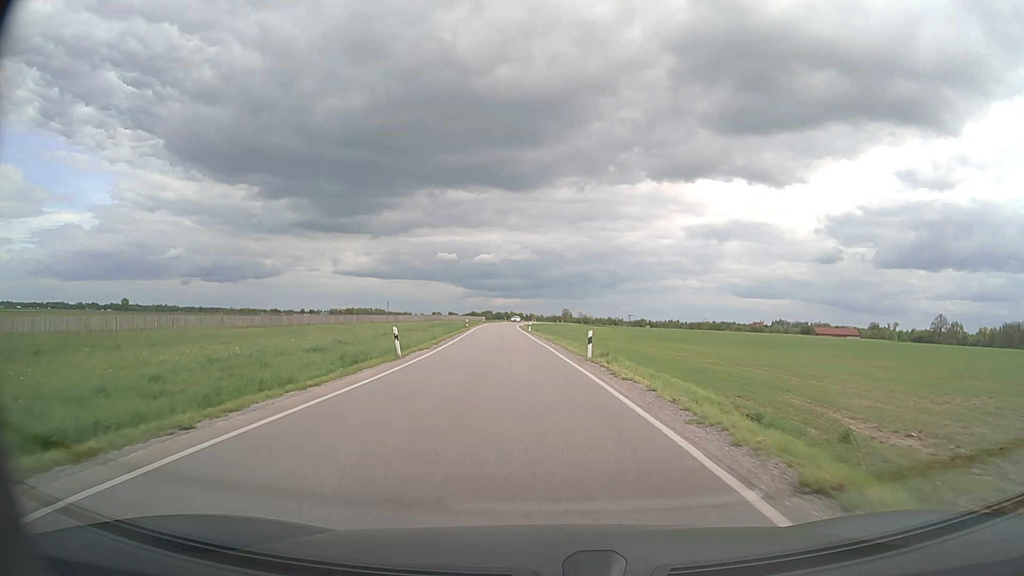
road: secondary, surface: asphalt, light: Day
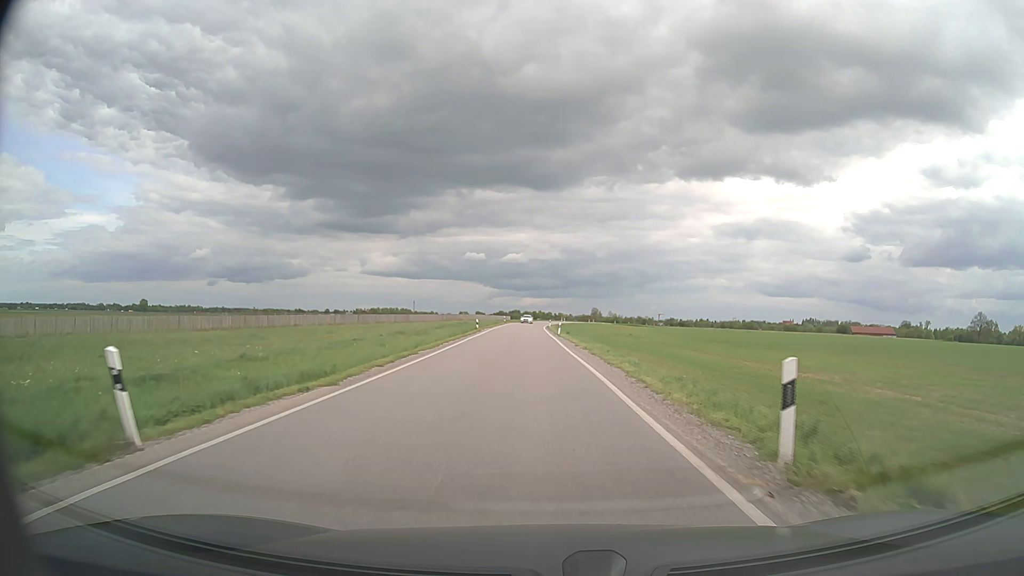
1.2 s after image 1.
(-0.4, +17.4) m; -2°
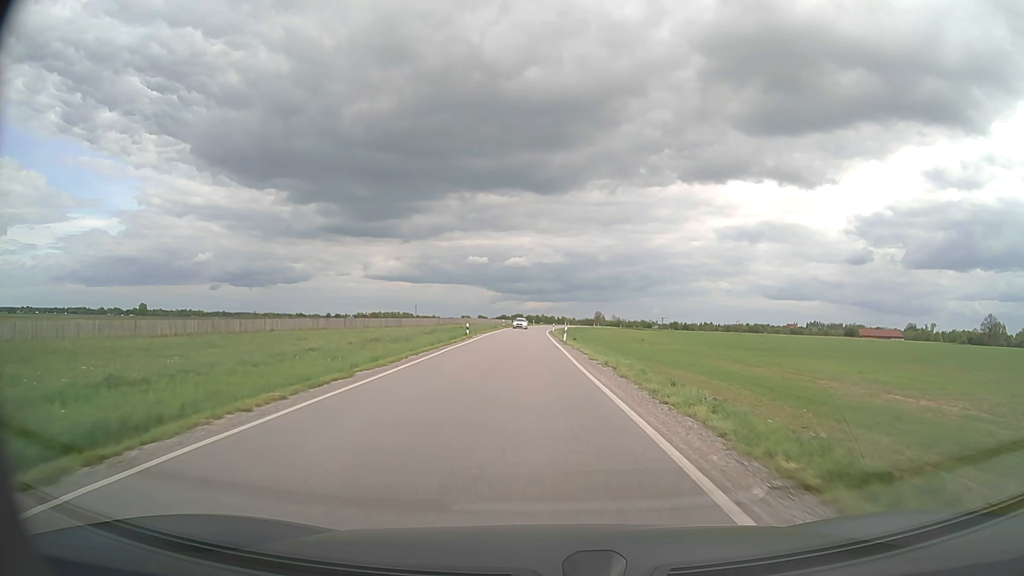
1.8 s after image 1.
(0.0, +8.9) m; 0°
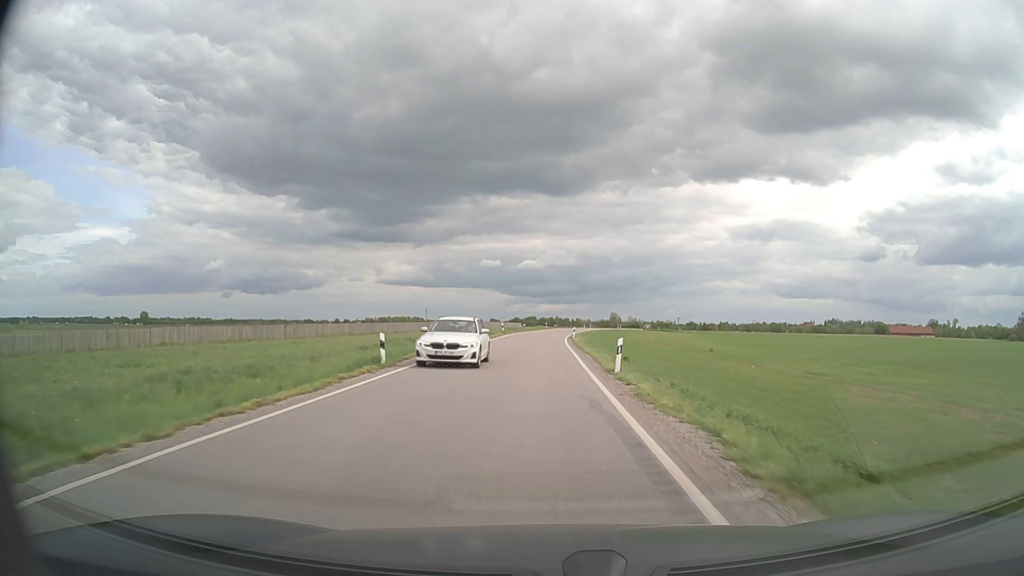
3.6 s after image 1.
(-0.3, +28.0) m; -1°
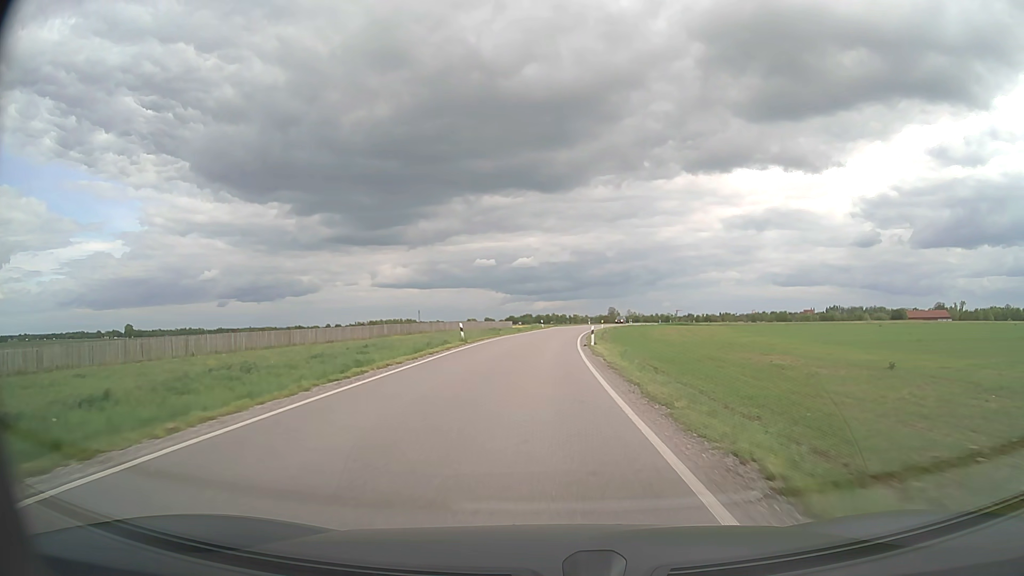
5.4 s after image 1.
(0.0, +29.6) m; 0°
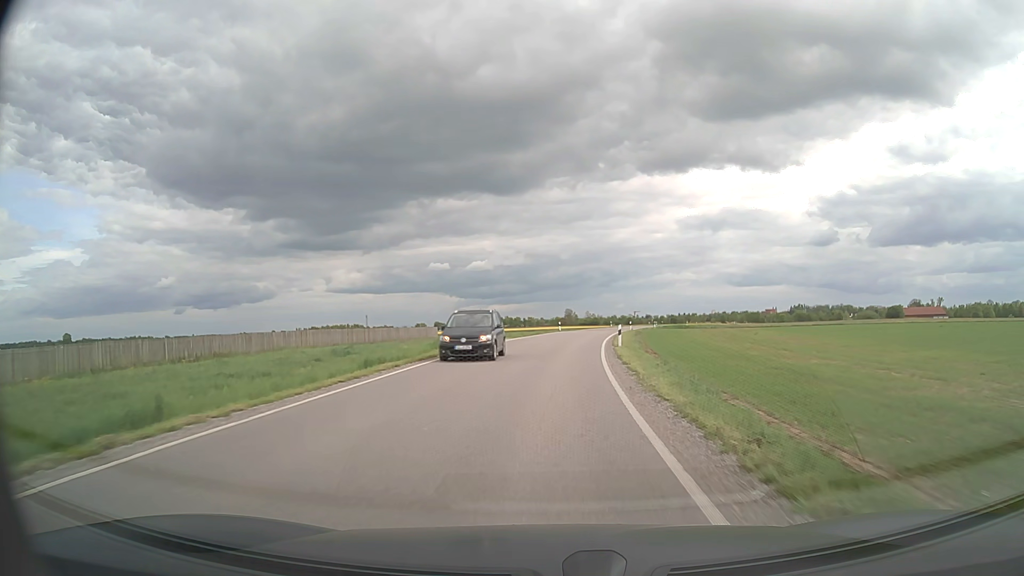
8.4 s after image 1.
(+1.1, +50.6) m; +4°
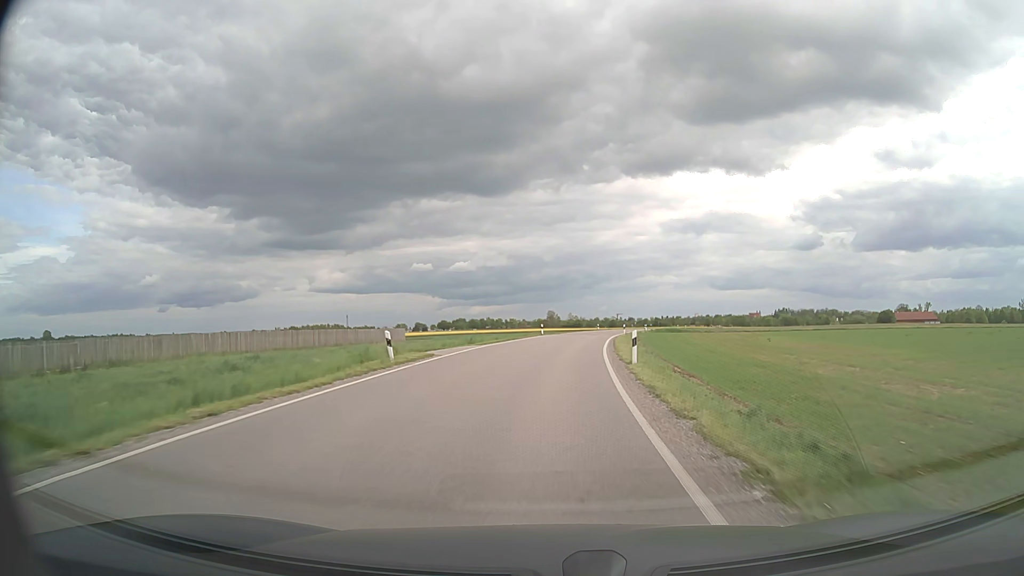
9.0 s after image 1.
(+0.1, +10.3) m; +2°
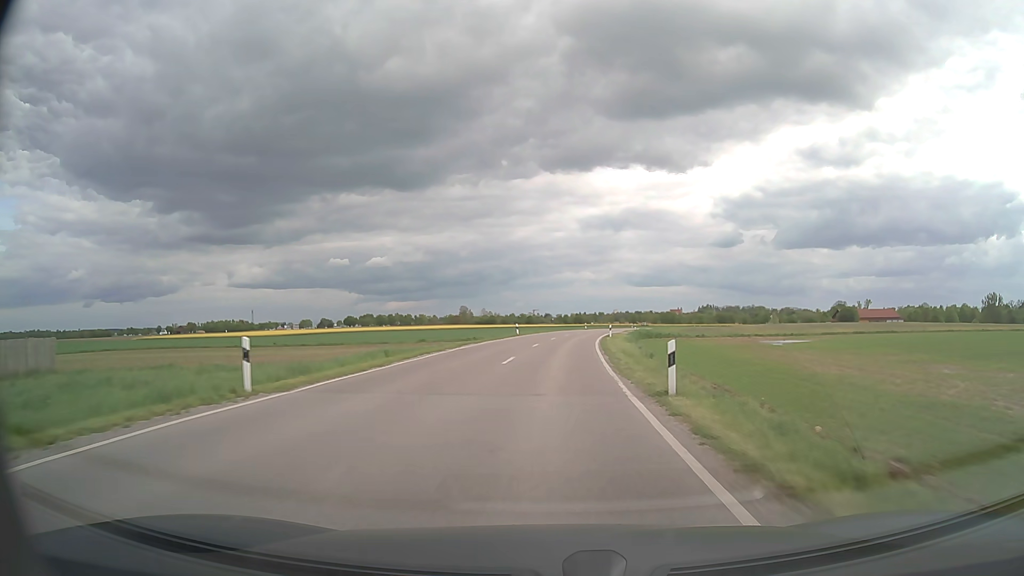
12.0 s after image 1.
(+3.5, +52.6) m; +7°
(0, +10) (0, +20) (+1, +30) (+1, +40) (+2, +50) (+3, +60) (+5, +70) (+6, +80) (+8, +89) (+10, +99) m
